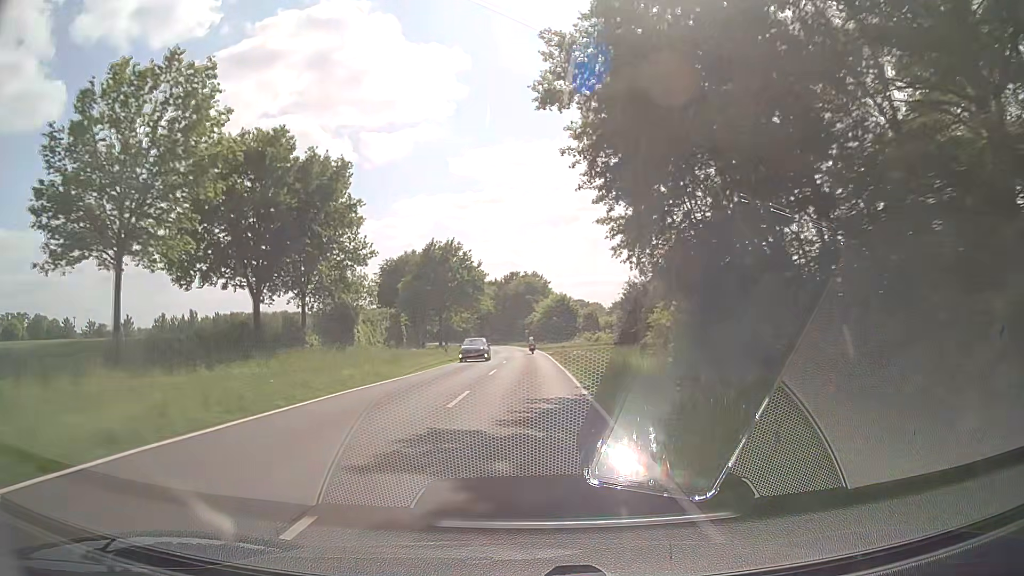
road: secondary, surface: asphalt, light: Day
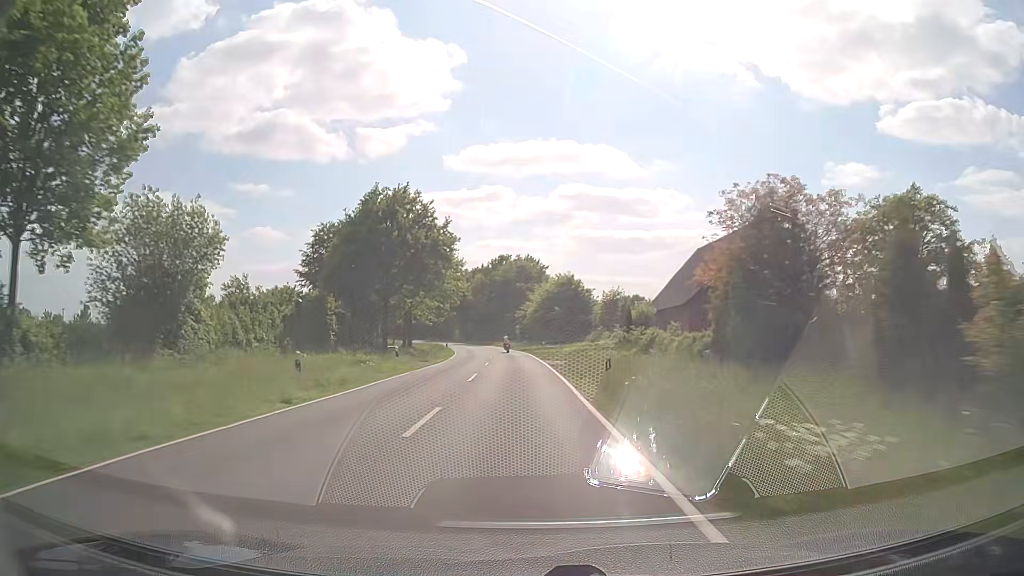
(+0.2, +27.8) m; +1°
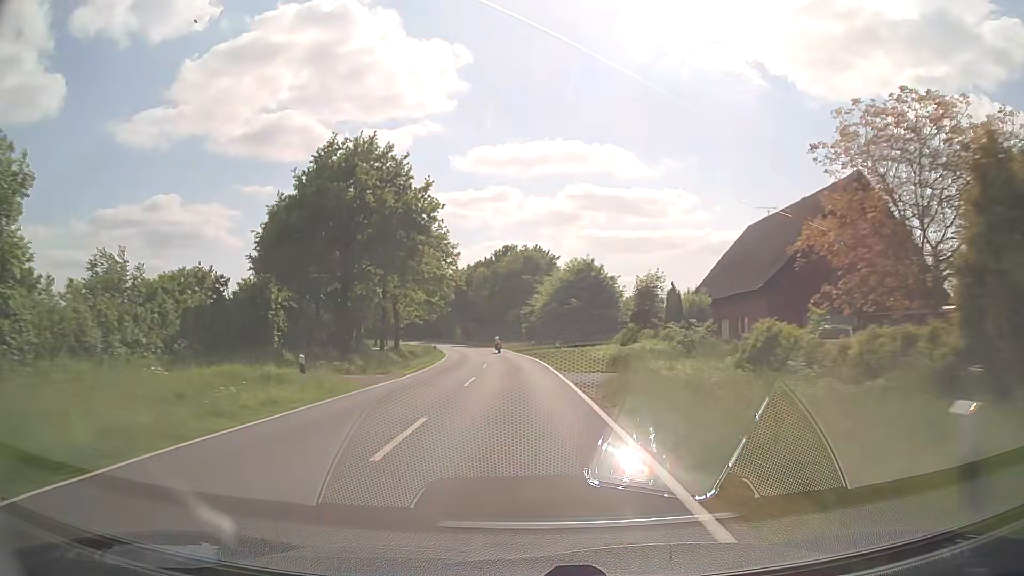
(-0.1, +13.9) m; 0°
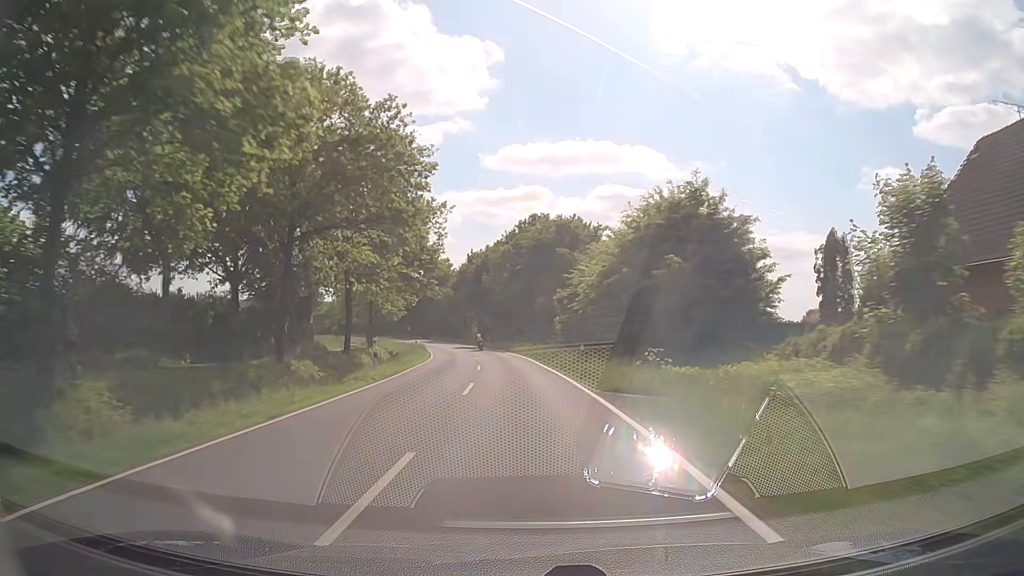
(-0.7, +27.7) m; -2°
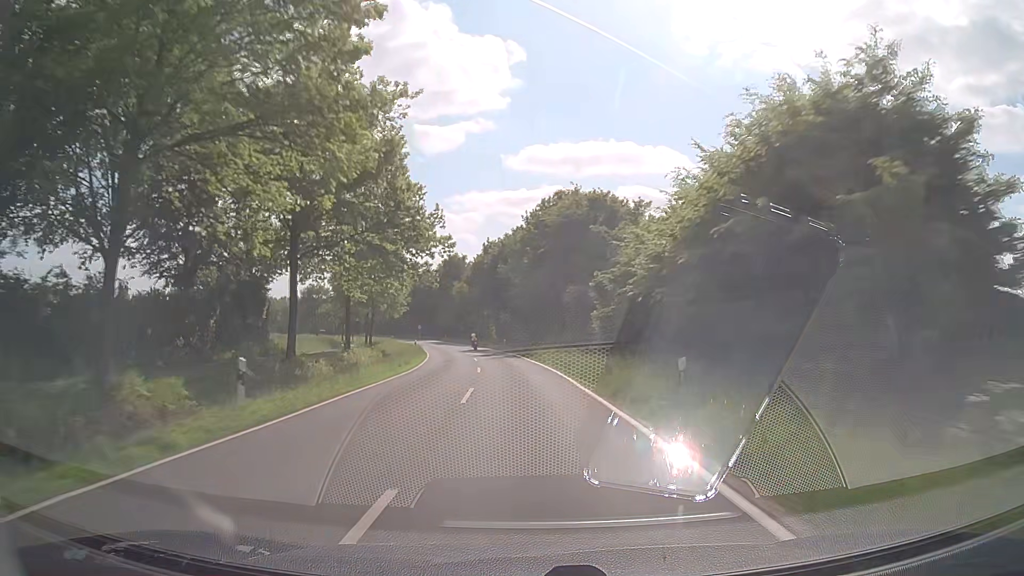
(-0.2, +13.8) m; -2°
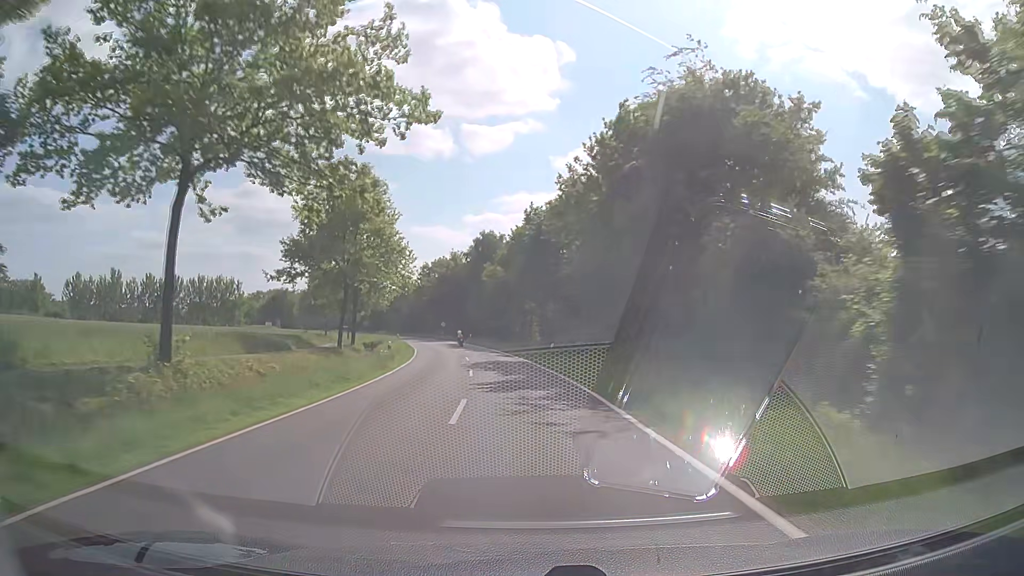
(-1.0, +27.6) m; -5°
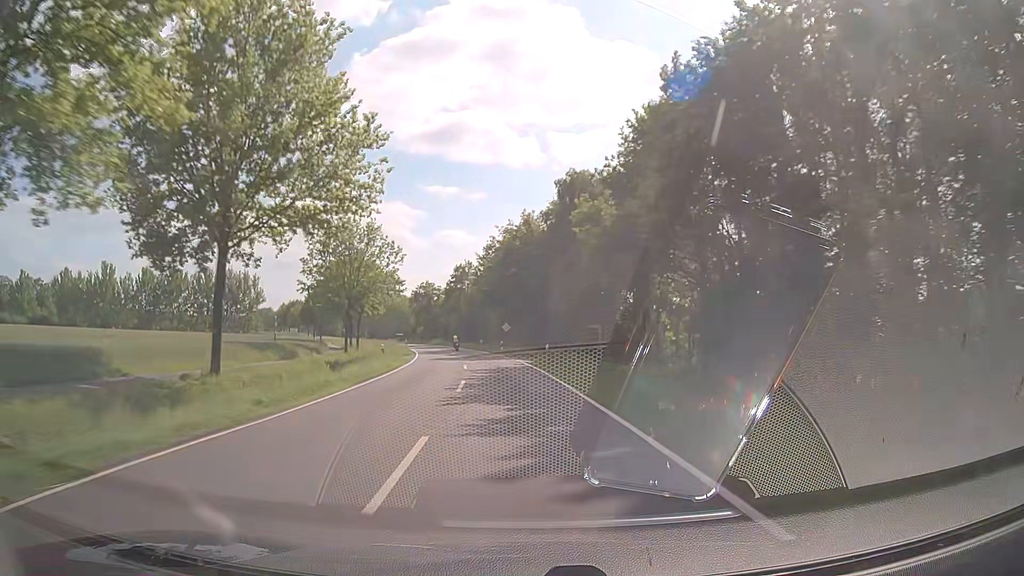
(-2.2, +41.4) m; -7°
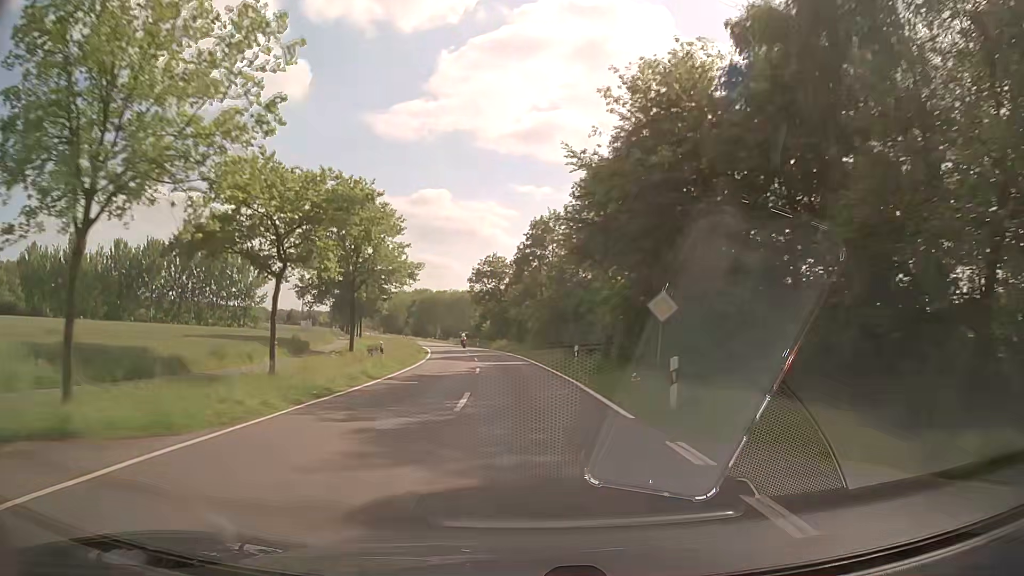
(-2.8, +41.5) m; -8°
(0, +10) (-1, +20) (-1, +30) (-2, +40) (-3, +50) (-5, +60) (-7, +70) (-9, +79) (-11, +89) (-13, +99) m
